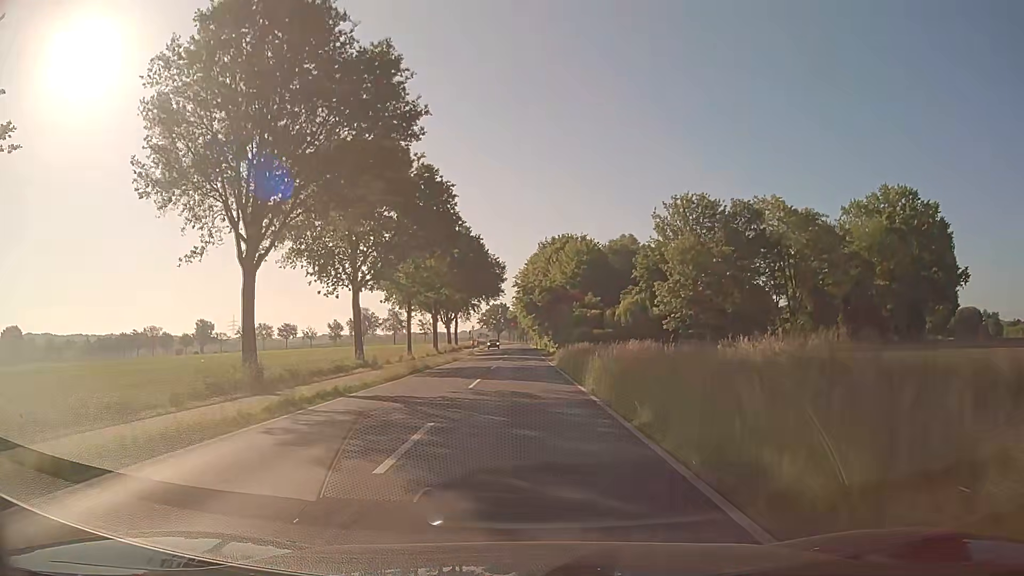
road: secondary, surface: asphalt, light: Day
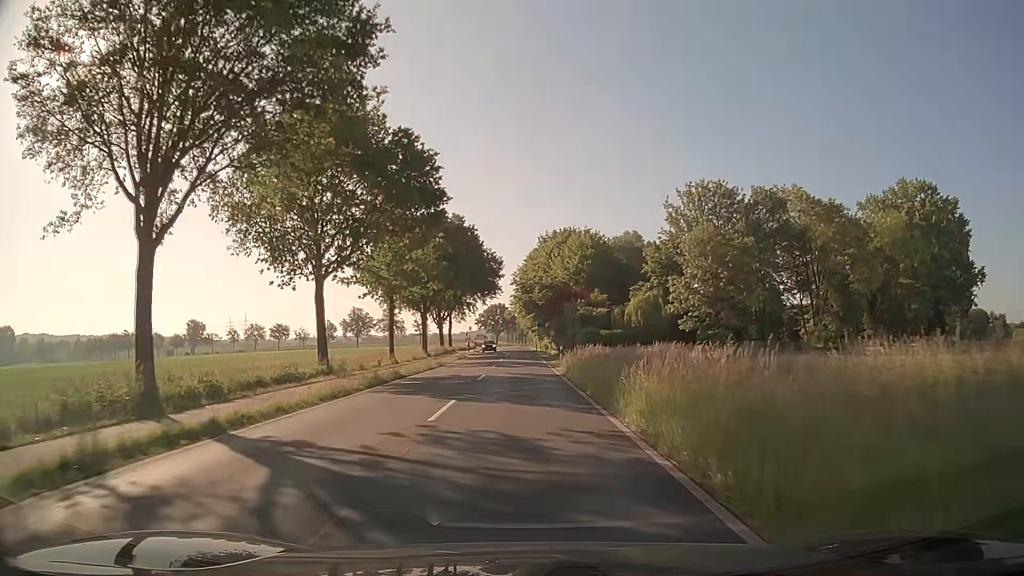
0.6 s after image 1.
(0.0, +7.6) m; 0°
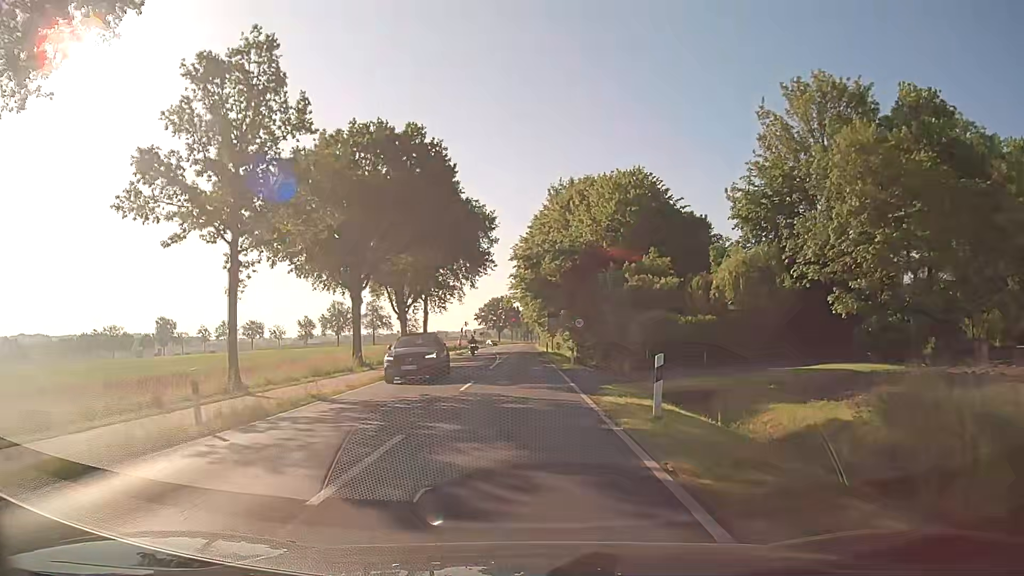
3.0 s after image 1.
(-0.2, +30.4) m; -1°
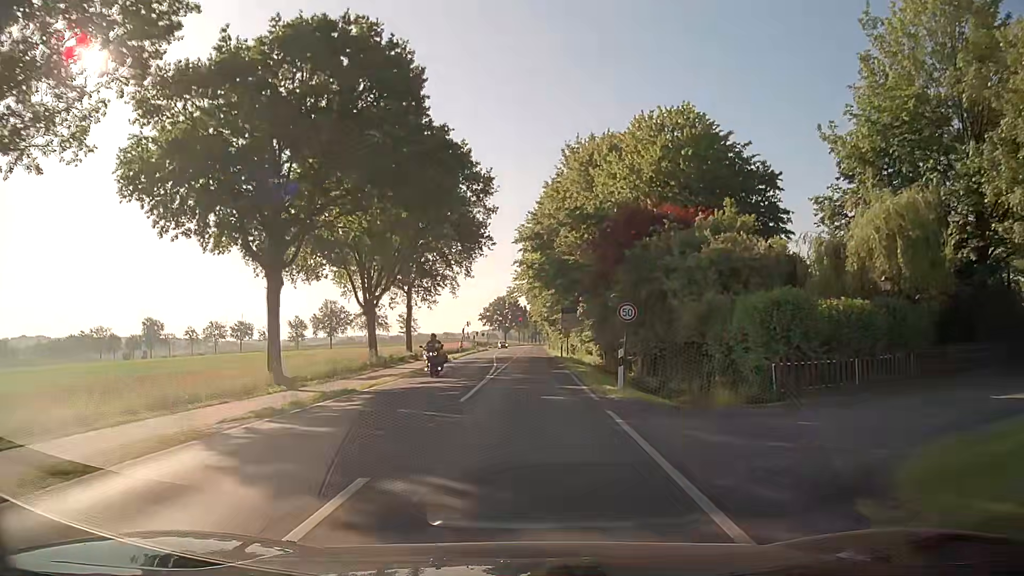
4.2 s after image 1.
(-0.1, +15.2) m; -1°
(0, +10) (0, +20) (0, +30) (0, +40) (0, +50) (0, +60) (+1, +70) (+1, +80) (+1, +90) (+1, +100) m
